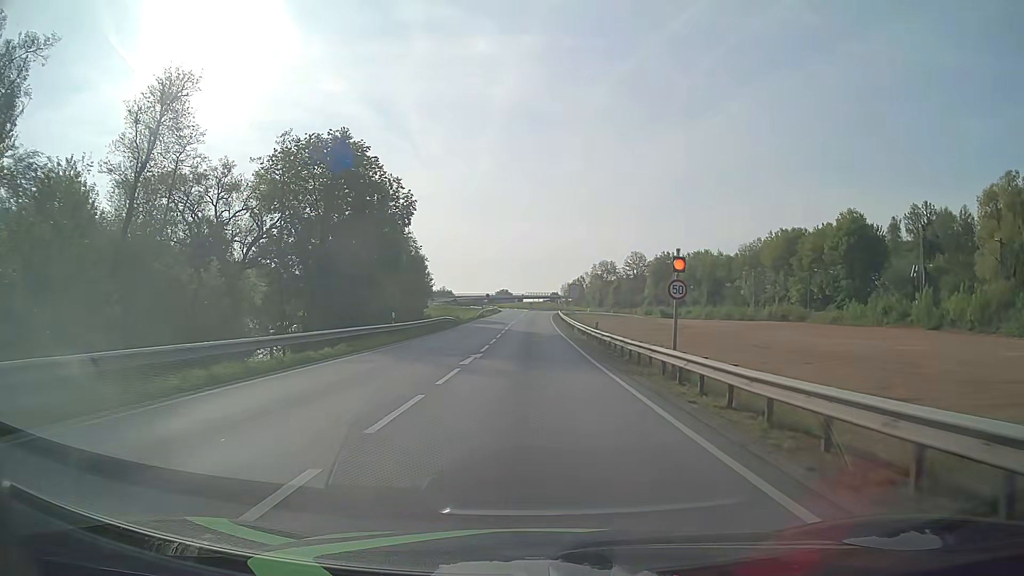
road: primary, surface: asphalt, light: Day
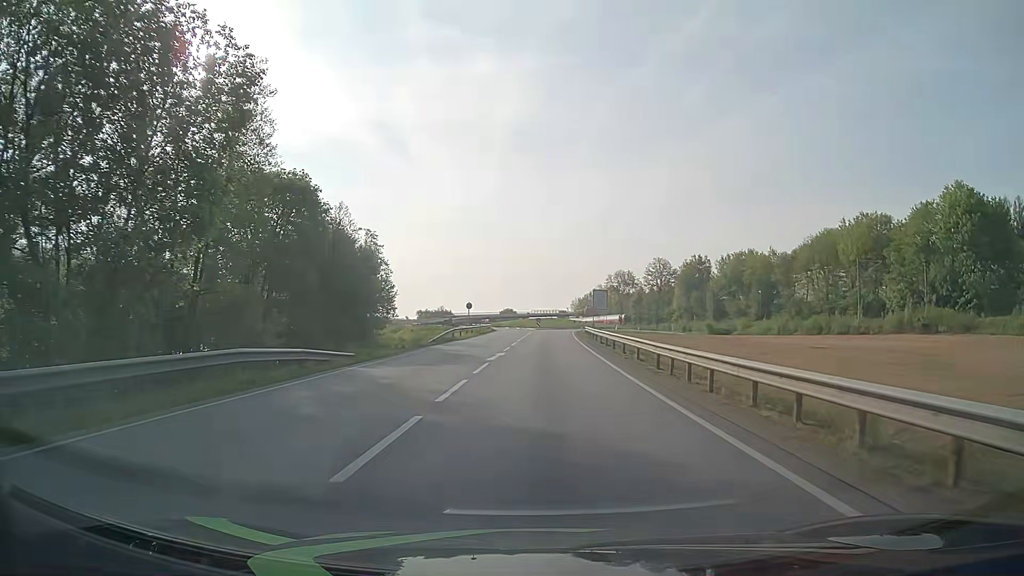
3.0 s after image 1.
(-0.3, +38.4) m; -1°
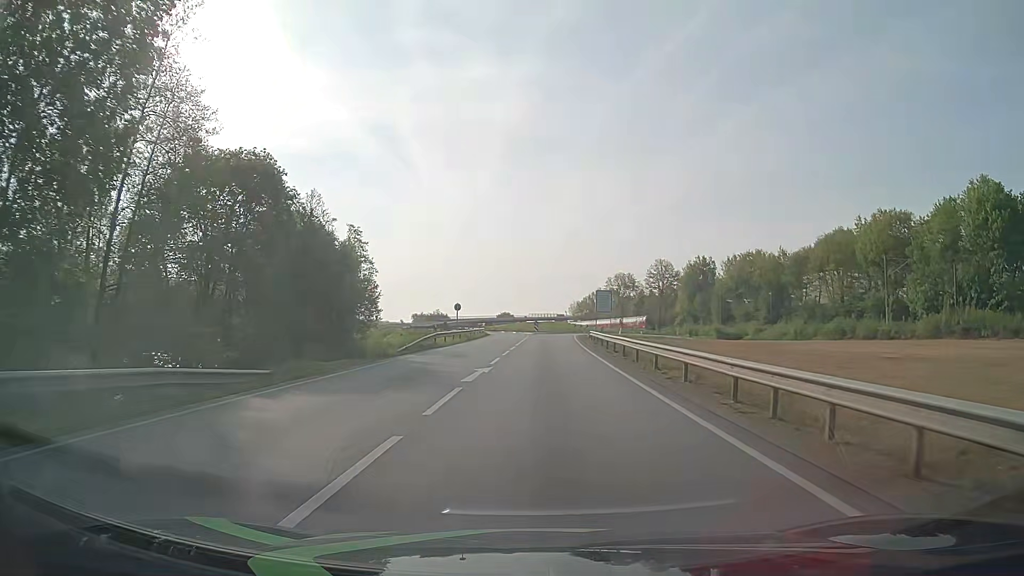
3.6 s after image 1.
(0.0, +7.7) m; 0°
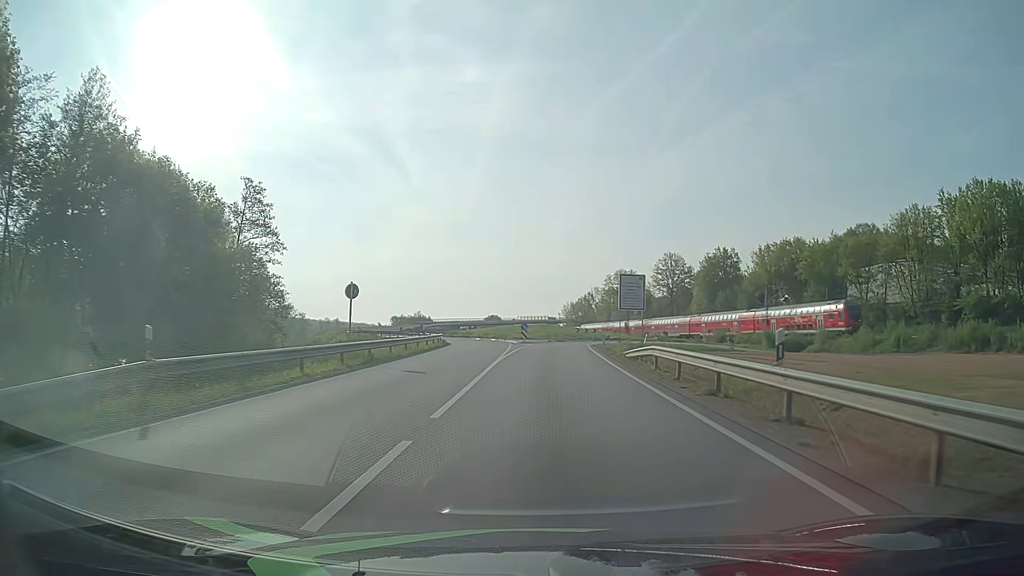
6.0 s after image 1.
(+0.2, +30.5) m; +1°
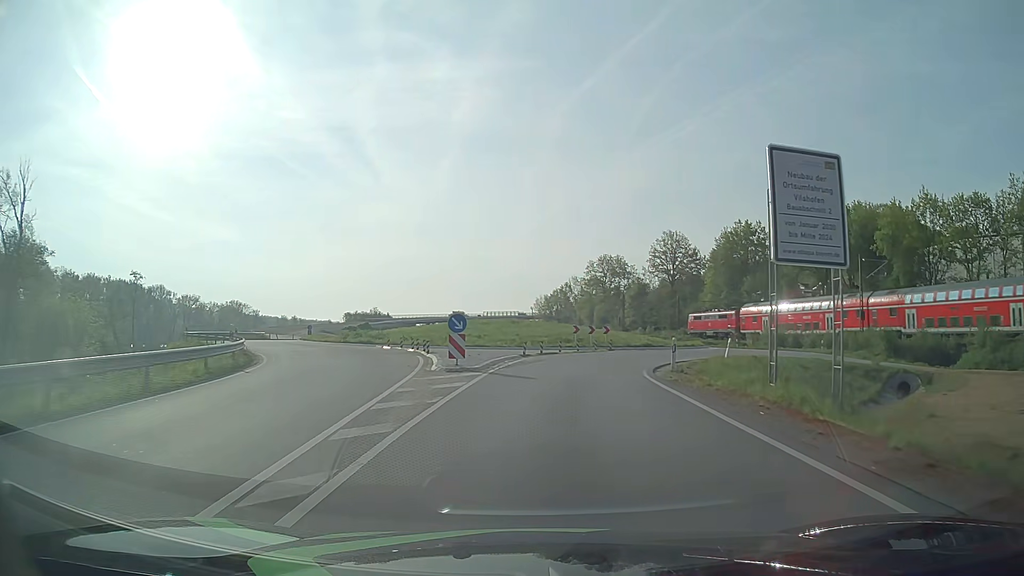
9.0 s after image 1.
(+0.4, +36.7) m; +2°
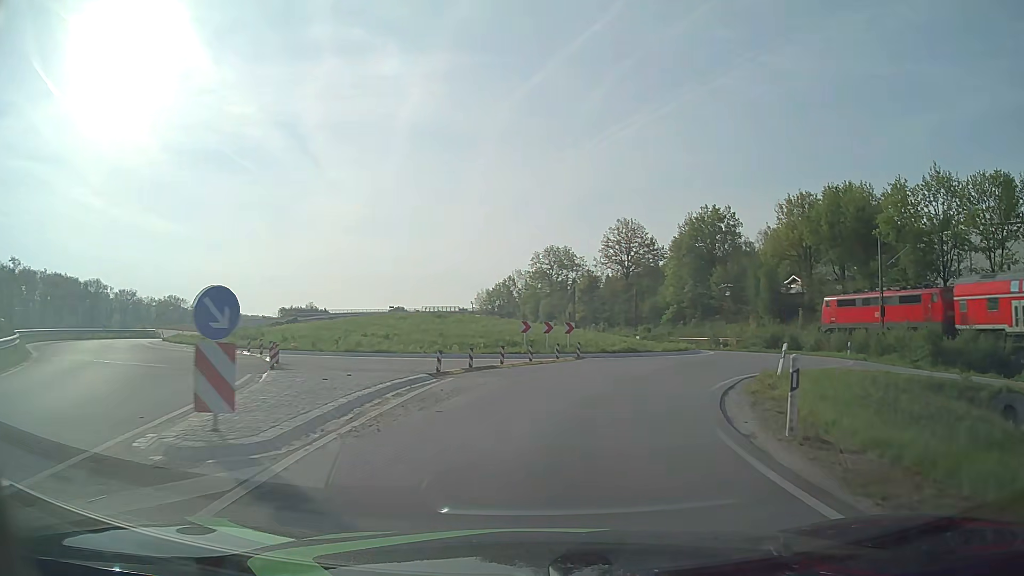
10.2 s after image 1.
(+0.4, +13.4) m; +5°
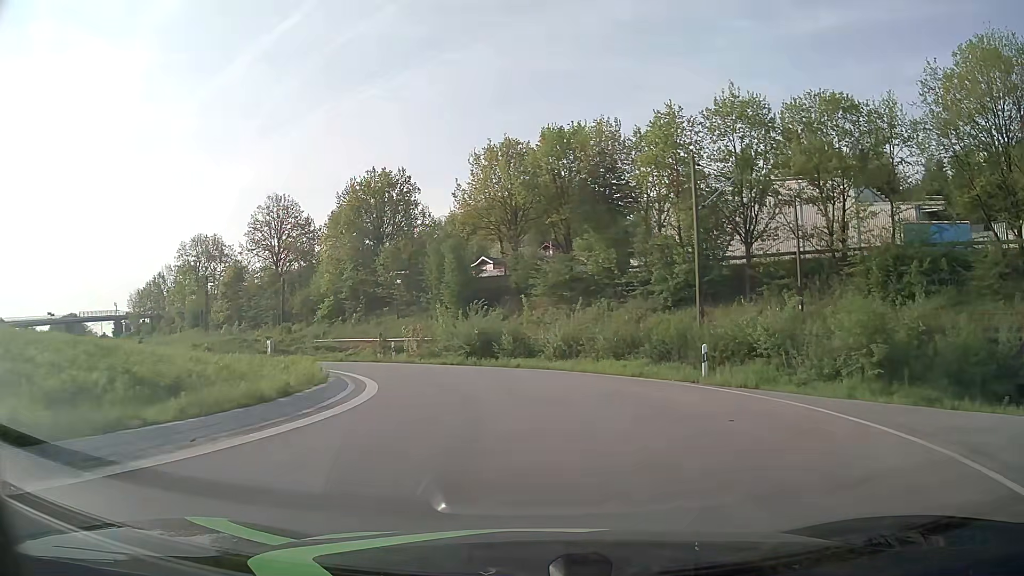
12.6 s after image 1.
(+5.8, +23.2) m; +28°
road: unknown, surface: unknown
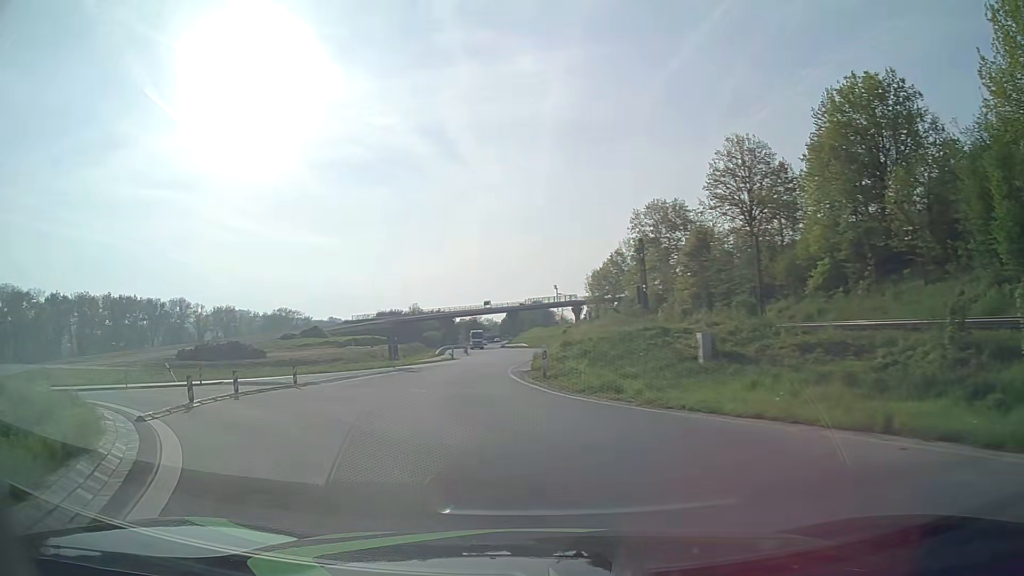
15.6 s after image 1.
(-7.1, +25.4) m; -43°
(-1, +10) (-3, +20) (-3, +30) (-2, +40) (-1, +50) (0, +60) (0, +70) (-1, +80) (-2, +90) (-3, +100) m
